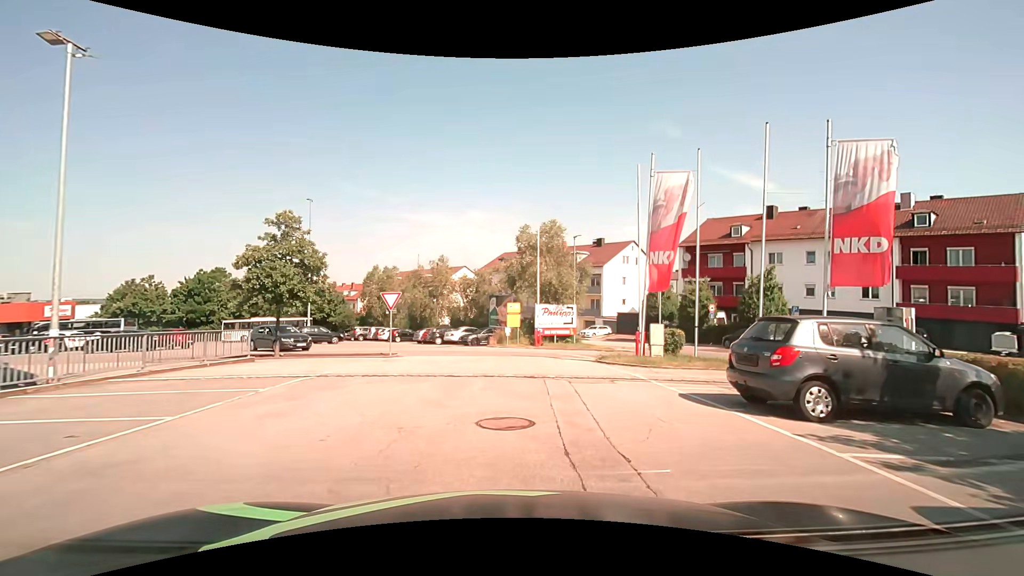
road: service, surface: asphalt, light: Day
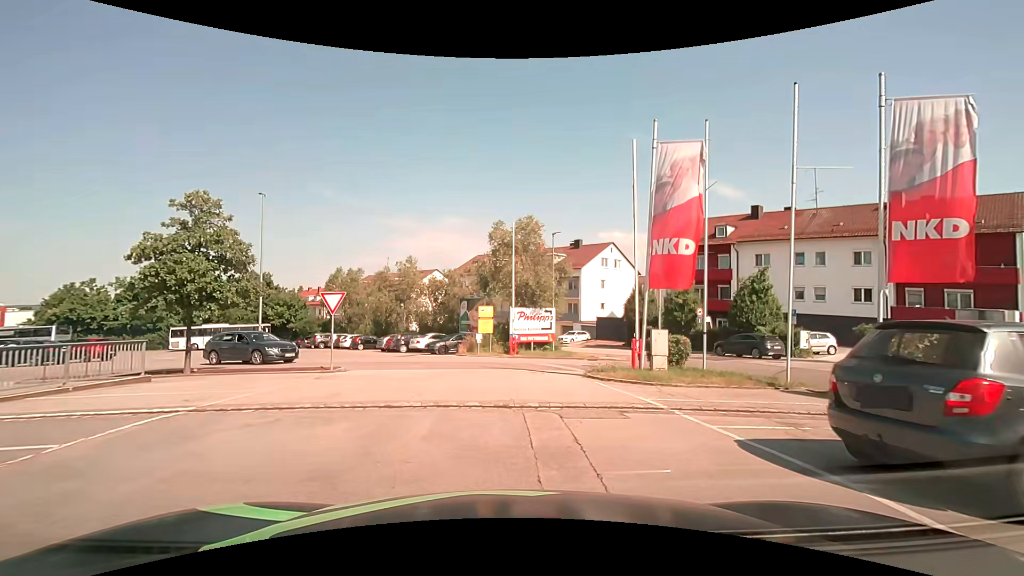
(+0.1, +3.5) m; +3°
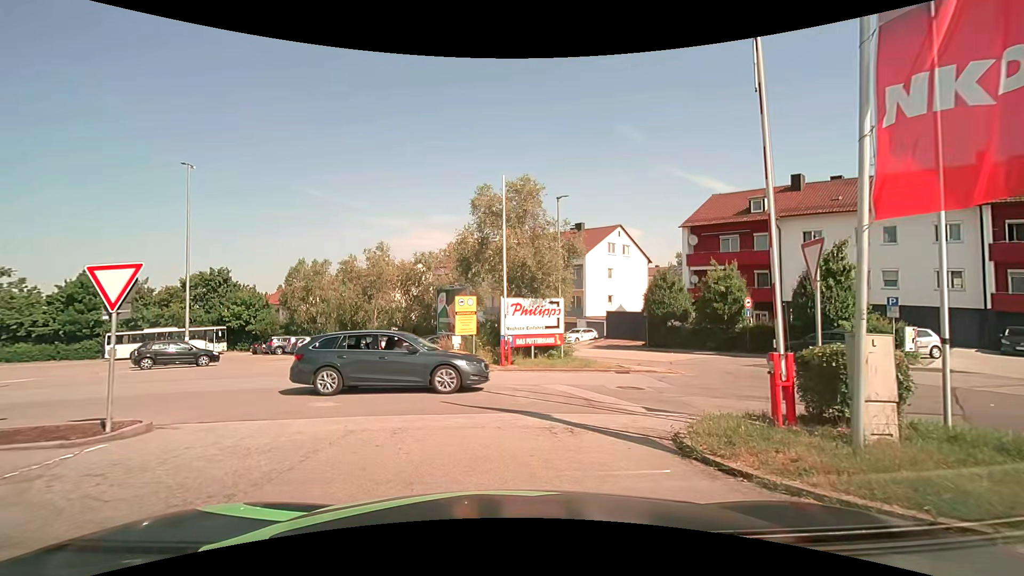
(+0.2, +8.4) m; +2°
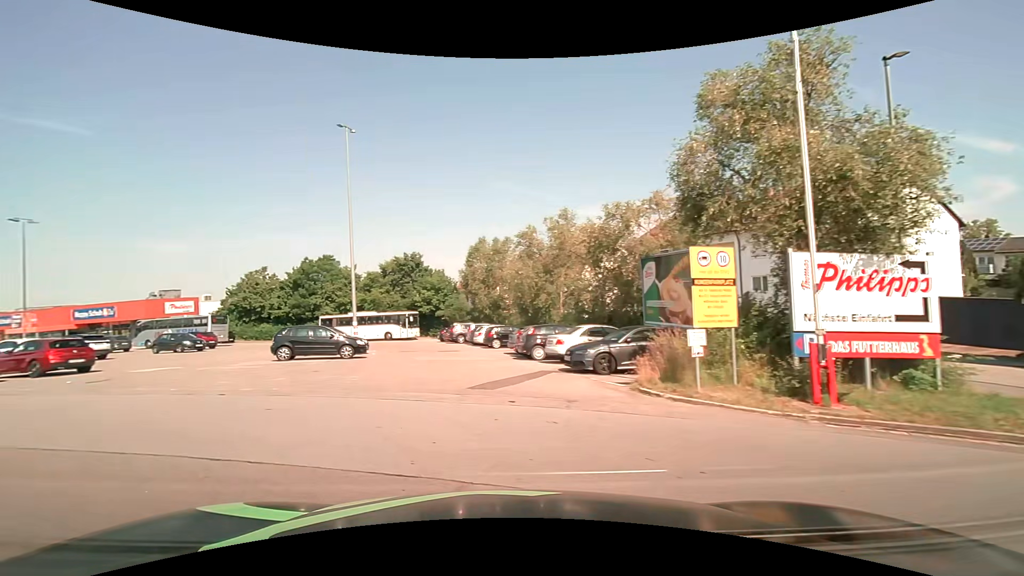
(-1.1, +10.0) m; -20°
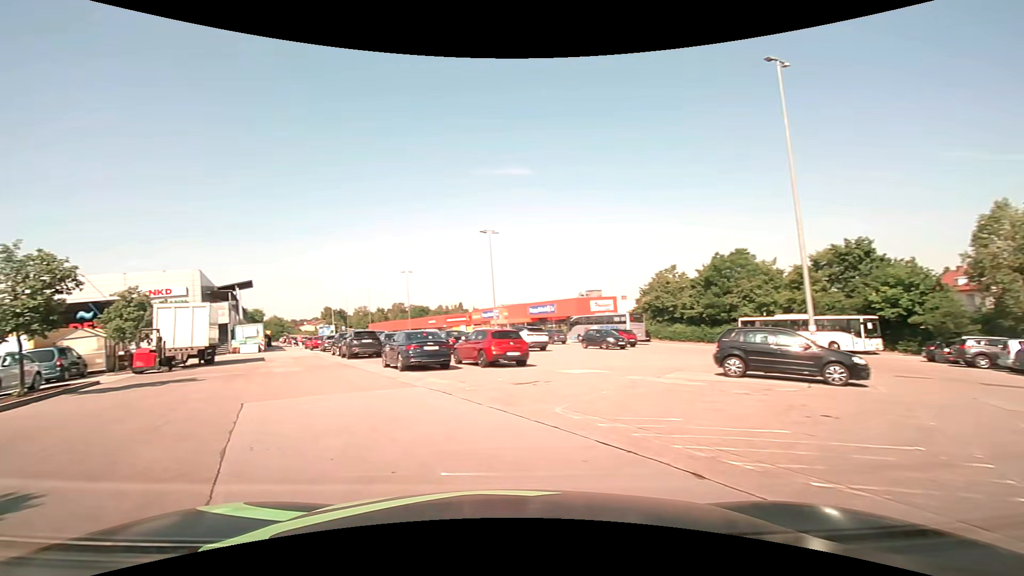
(-2.9, +6.8) m; -45°
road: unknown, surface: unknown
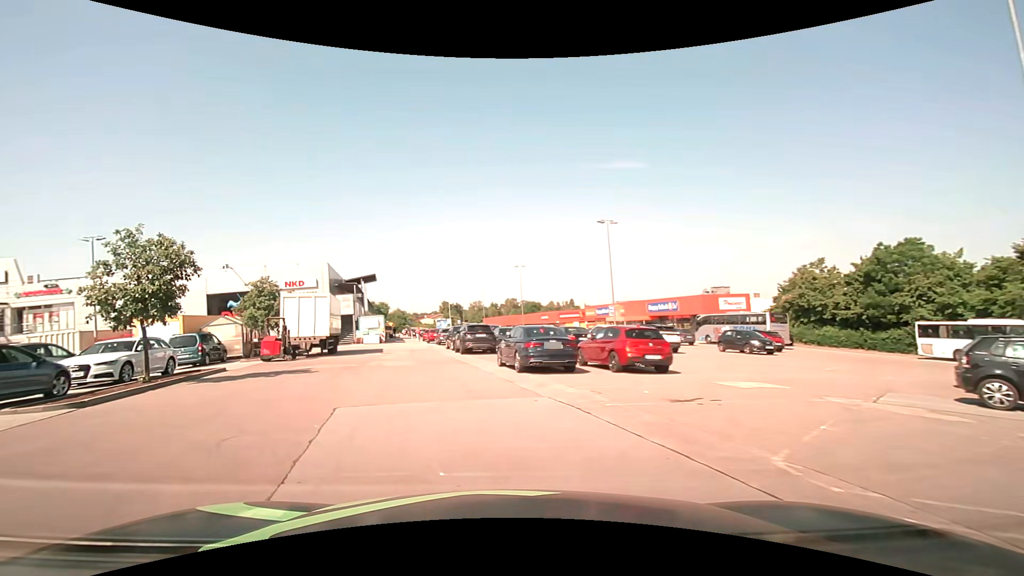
(-0.4, +2.9) m; -13°
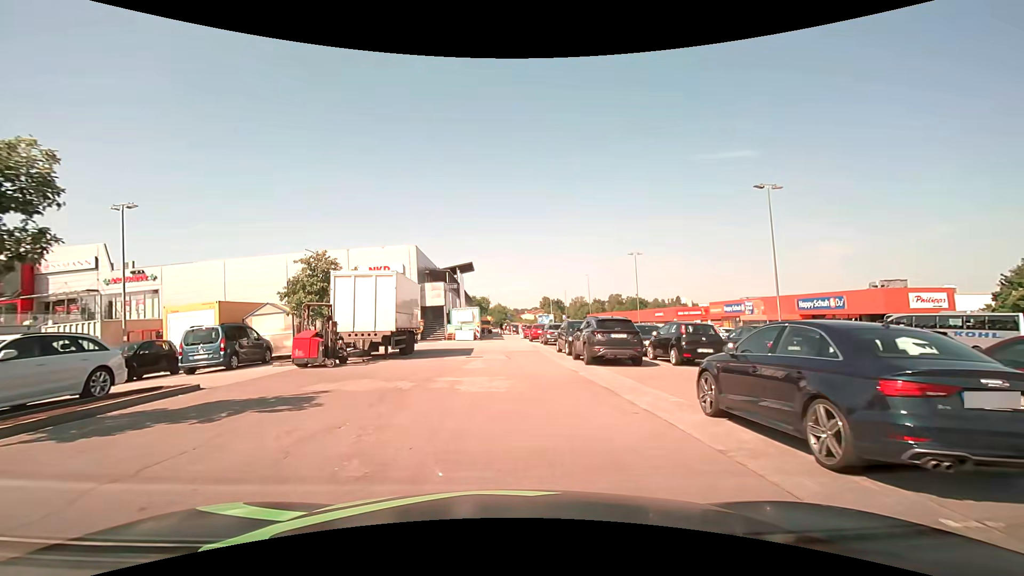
(-1.5, +9.8) m; -13°
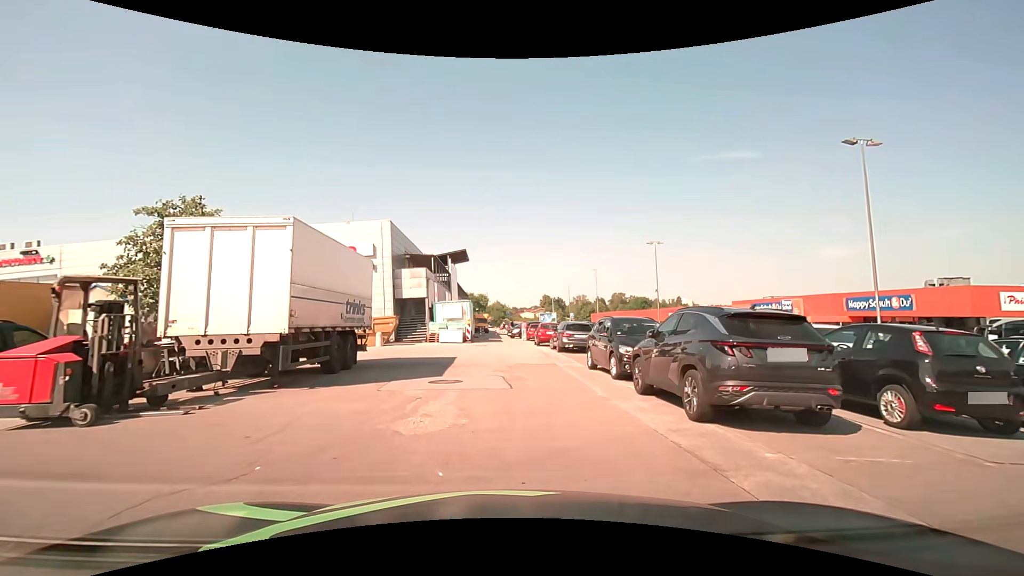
(0.0, +9.6) m; +1°
